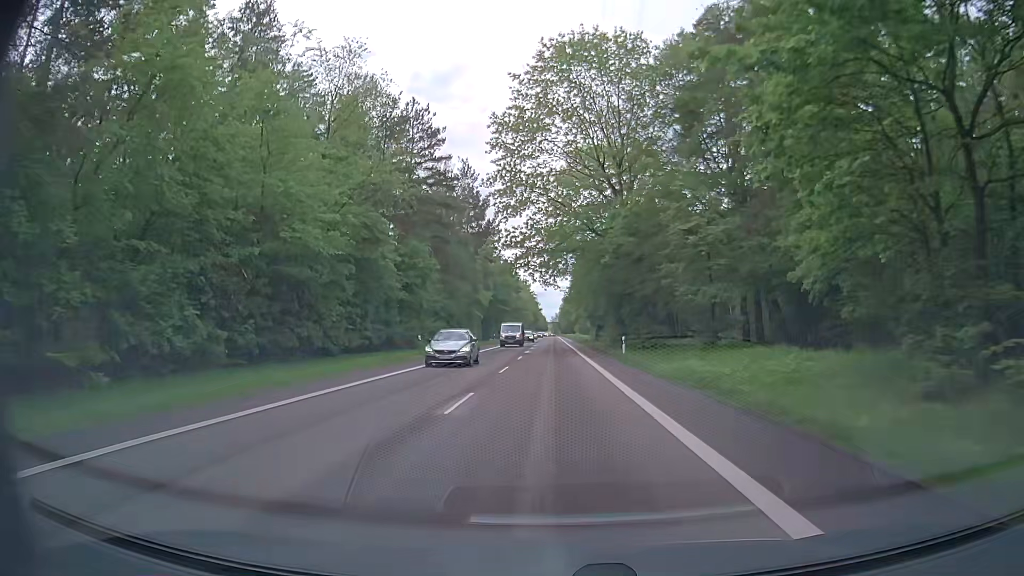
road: secondary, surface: asphalt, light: Day
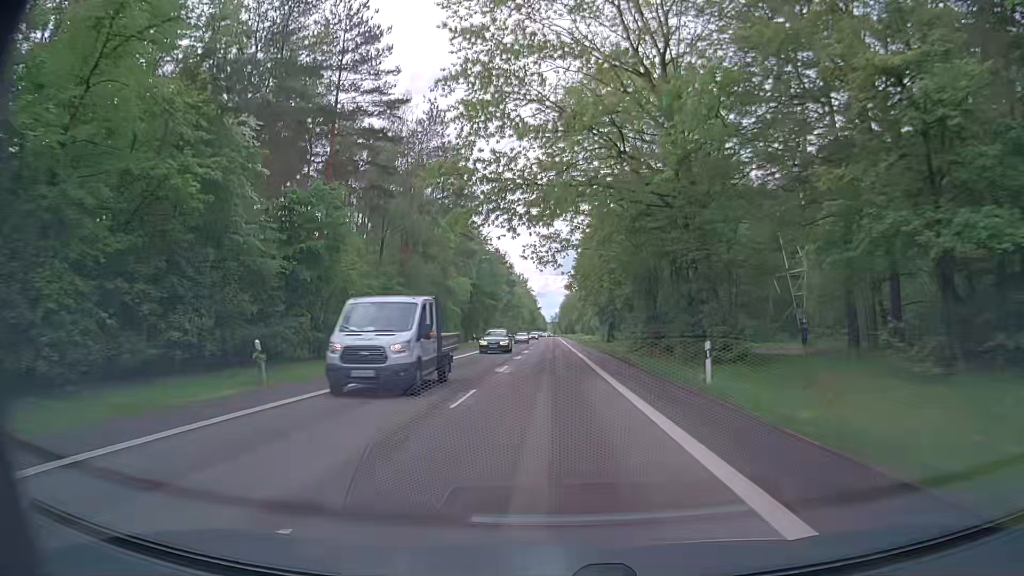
(-0.1, +21.8) m; 0°
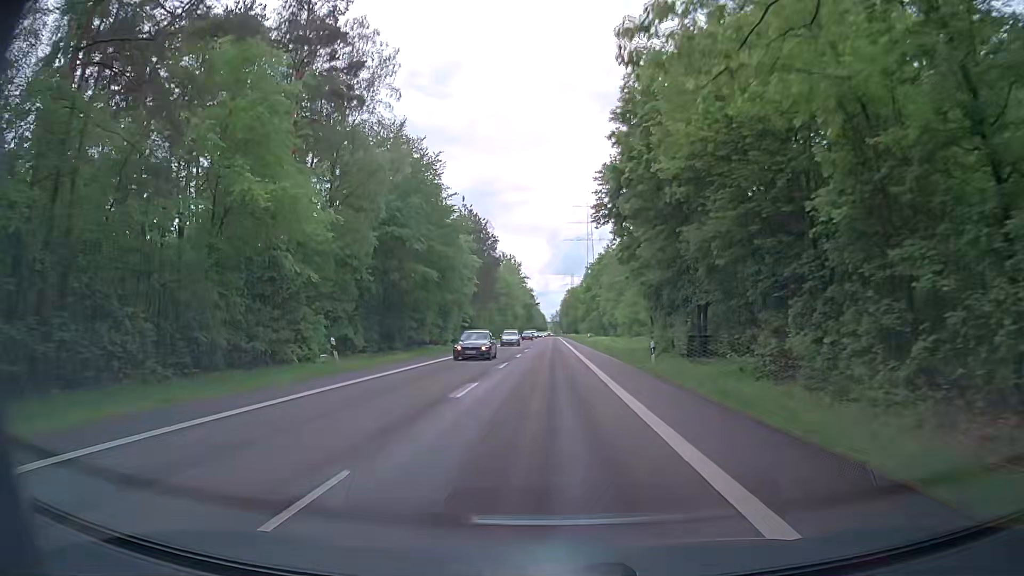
(0.0, +43.6) m; 0°
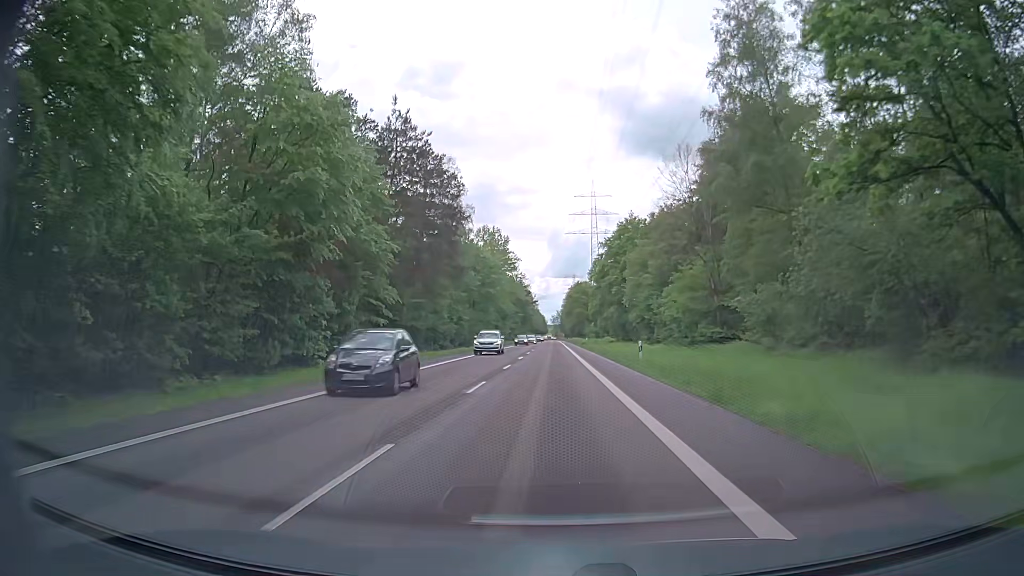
(0.0, +43.6) m; 0°
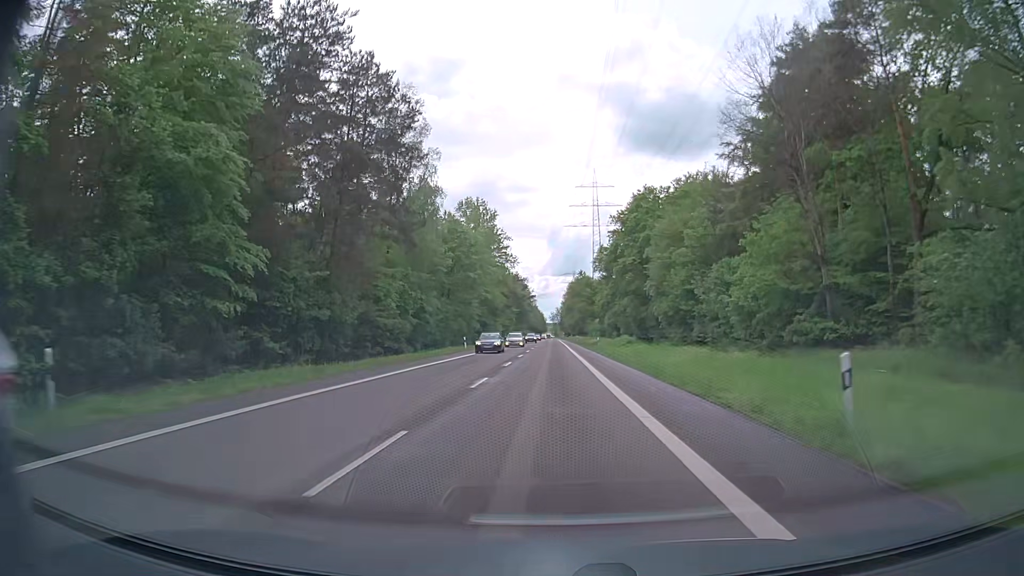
(-0.1, +21.8) m; 0°
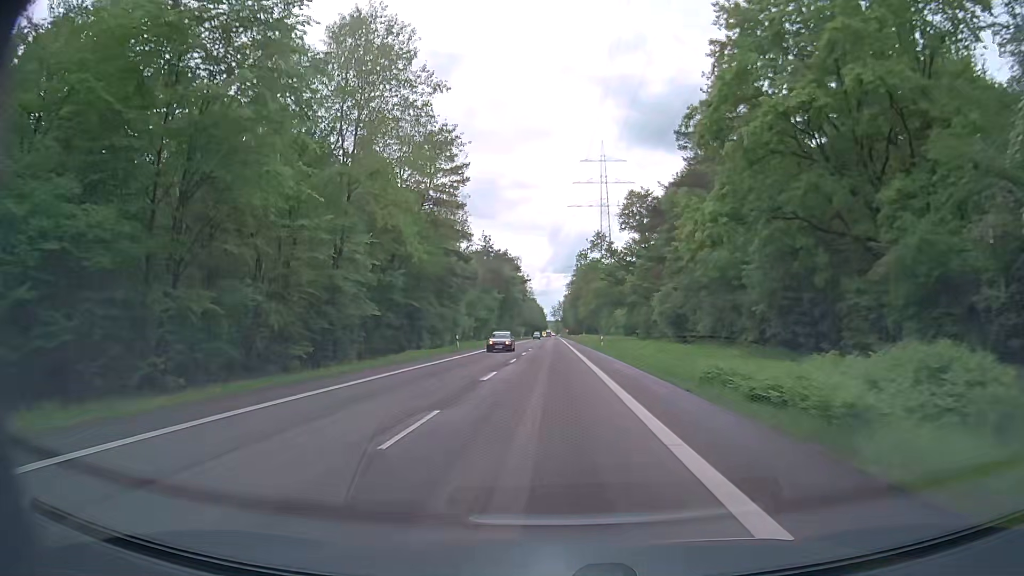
(-0.1, +54.6) m; -1°
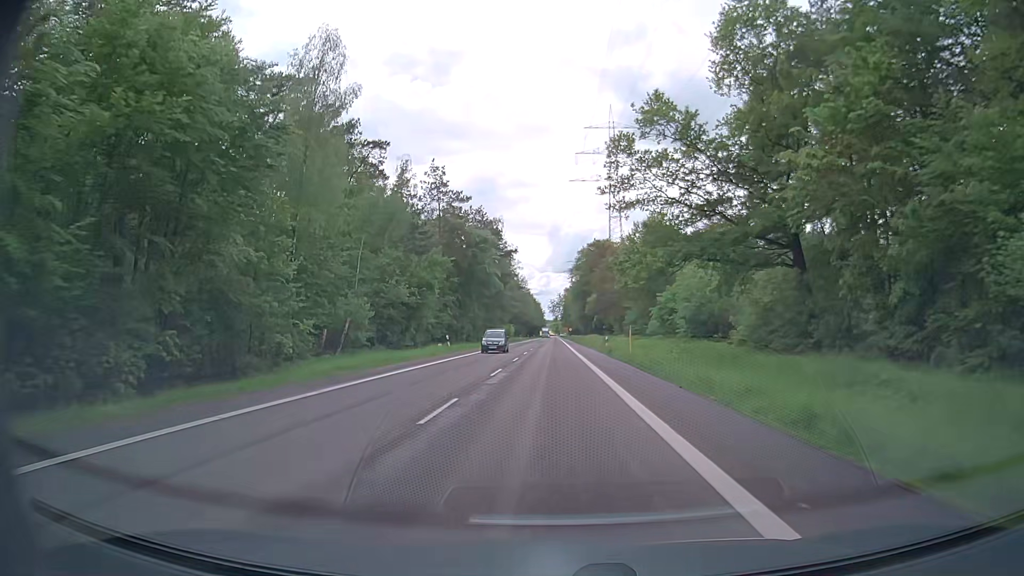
(+0.3, +54.7) m; 0°
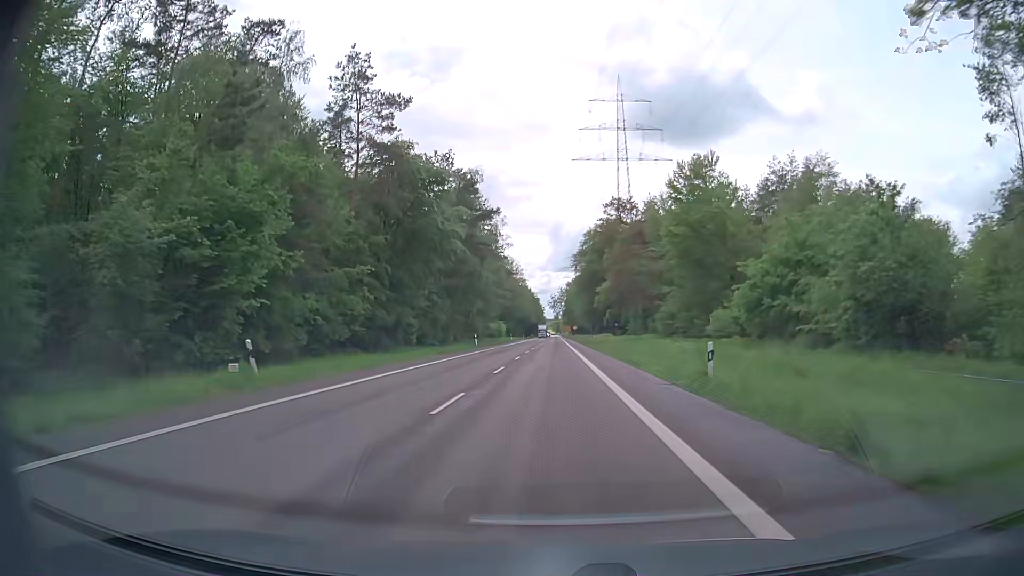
(+0.5, +32.9) m; +1°
(0, +10) (0, +20) (0, +30) (0, +40) (0, +50) (0, +60) (0, +70) (0, +80) (0, +90) (0, +100) m
